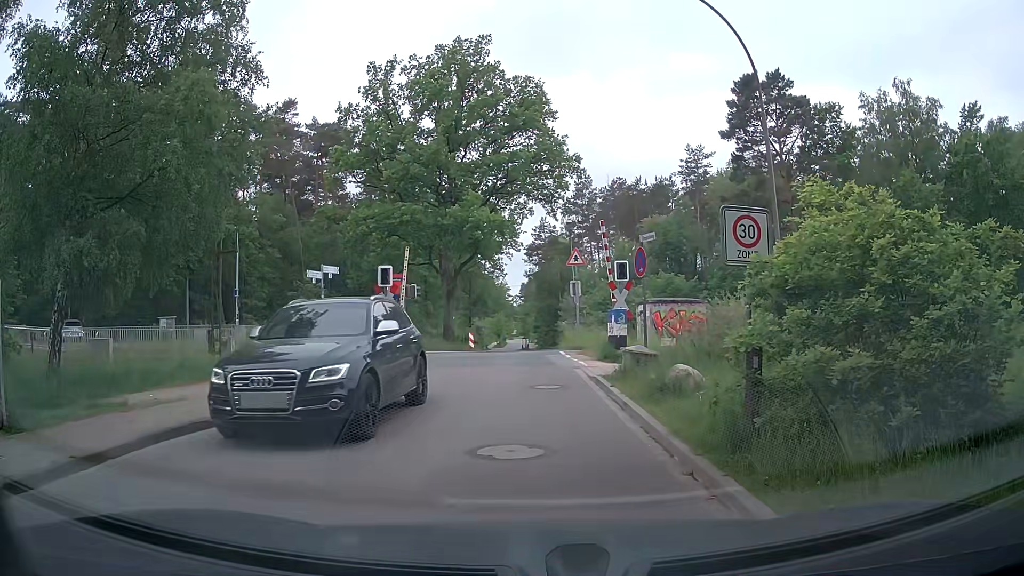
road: unclassified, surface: asphalt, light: Day
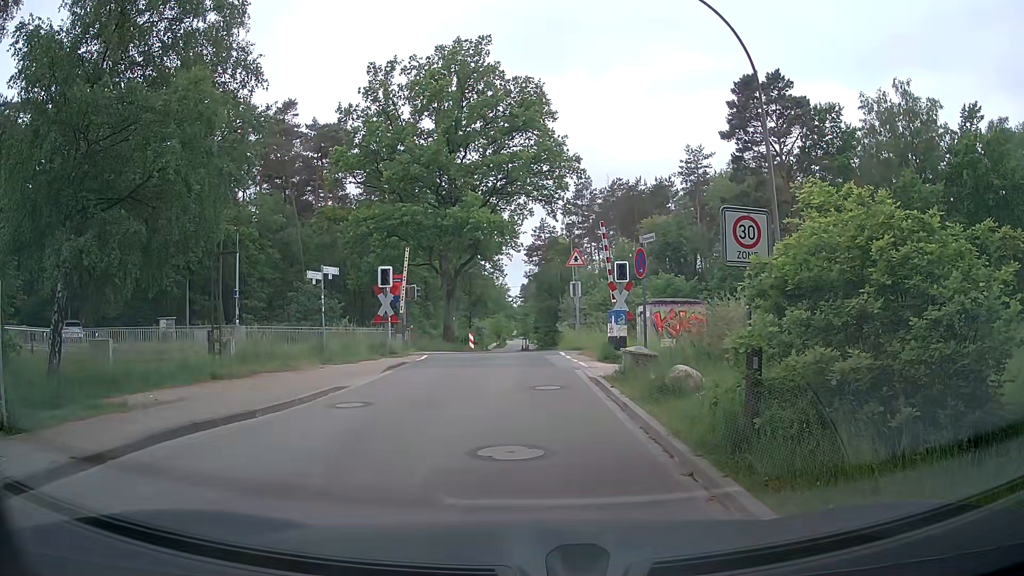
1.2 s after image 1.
(0.0, 0.0) m; 0°
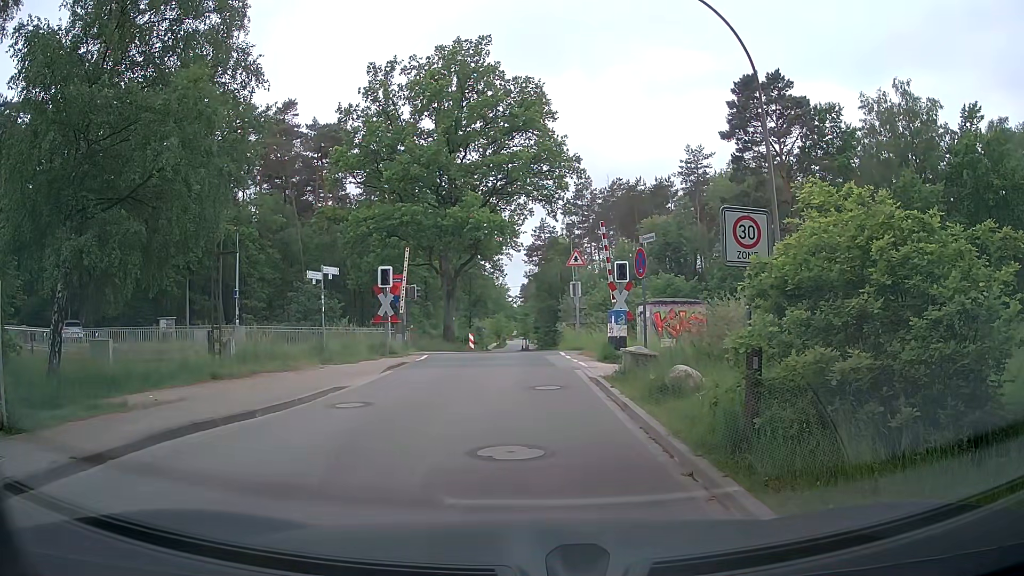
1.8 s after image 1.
(0.0, 0.0) m; 0°
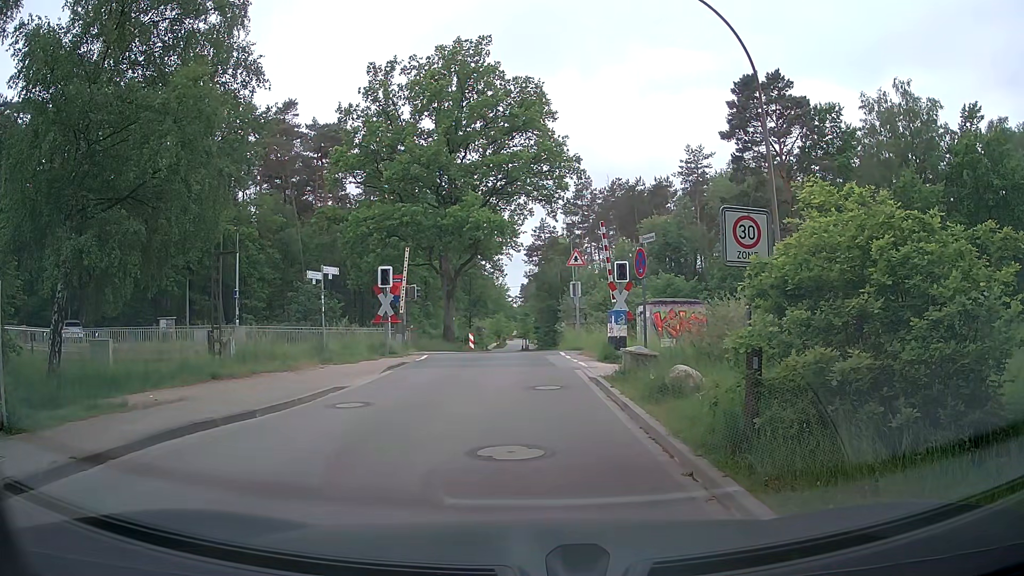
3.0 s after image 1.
(0.0, 0.0) m; 0°
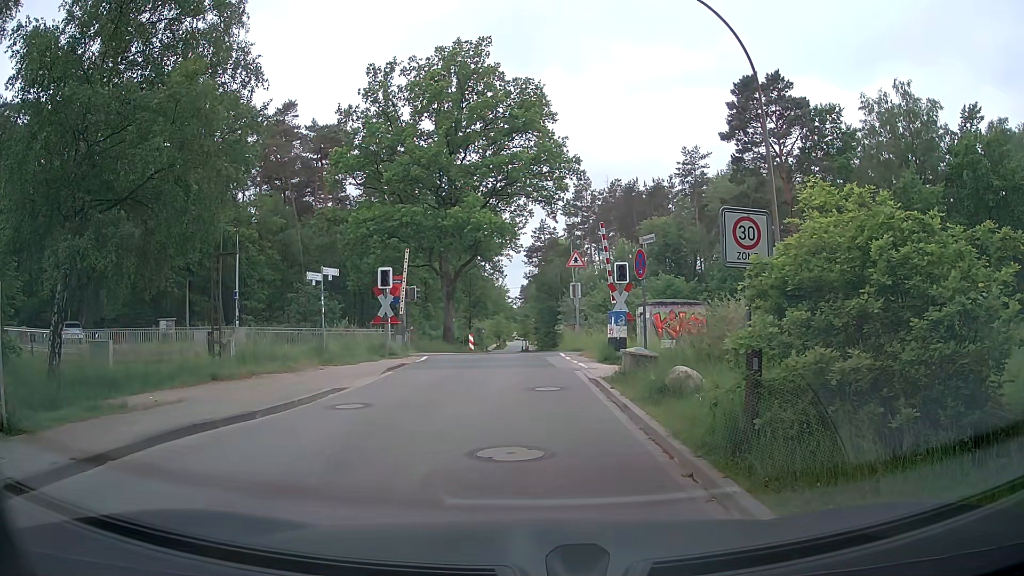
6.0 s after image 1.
(0.0, 0.0) m; 0°
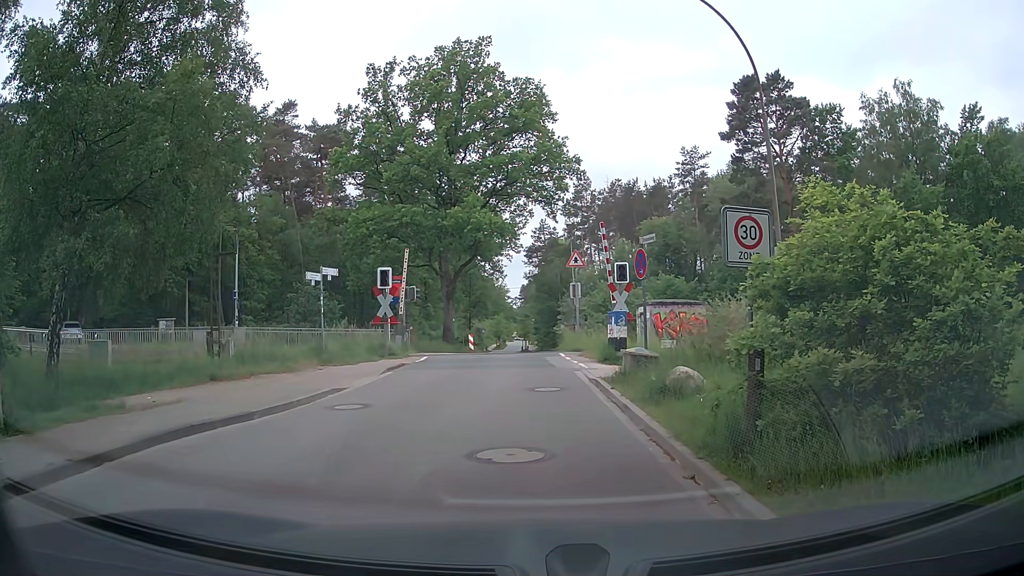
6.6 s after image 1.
(0.0, 0.0) m; 0°
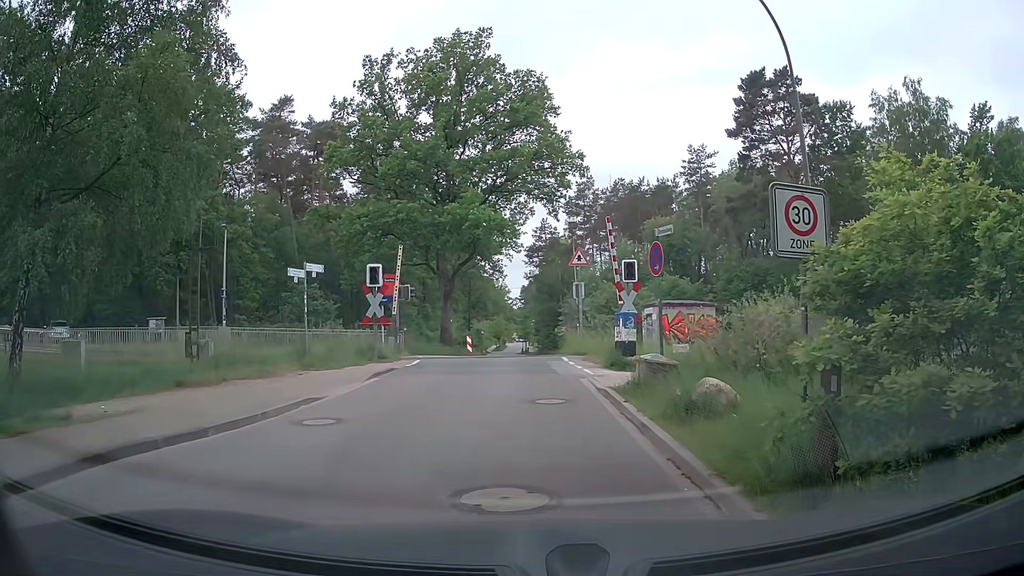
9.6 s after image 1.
(0.0, +1.6) m; 0°
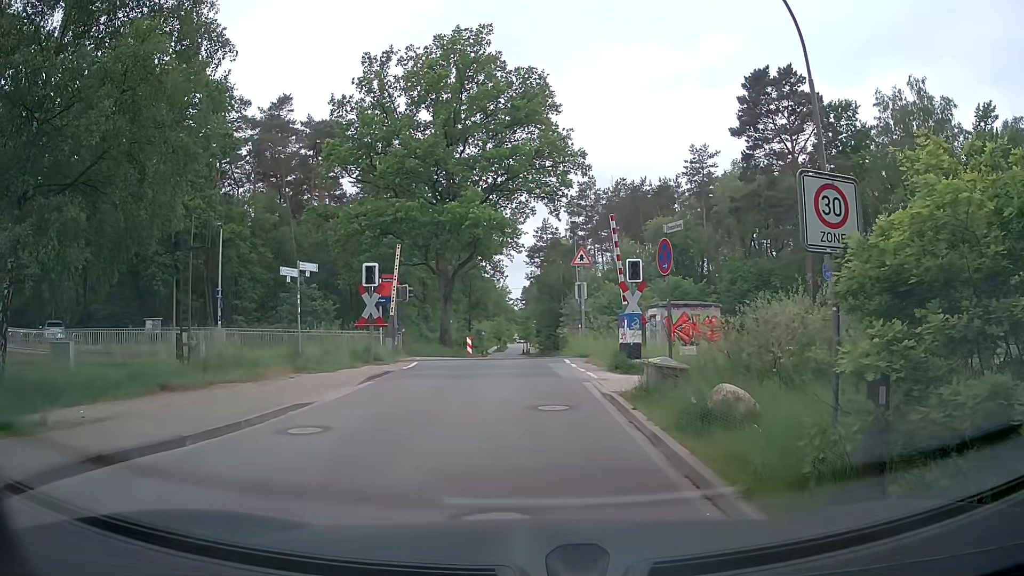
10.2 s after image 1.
(0.0, +0.7) m; 0°
